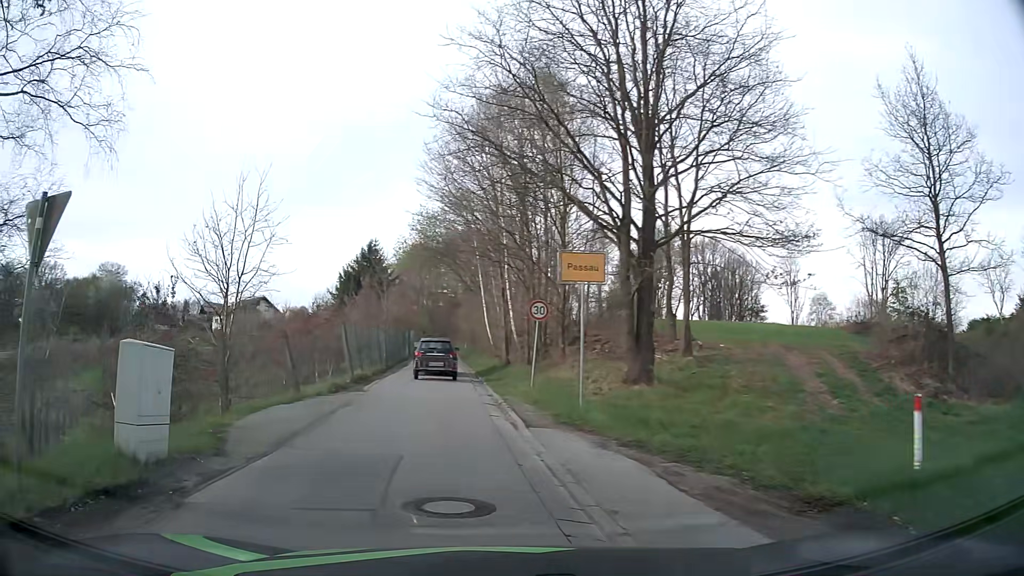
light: Day
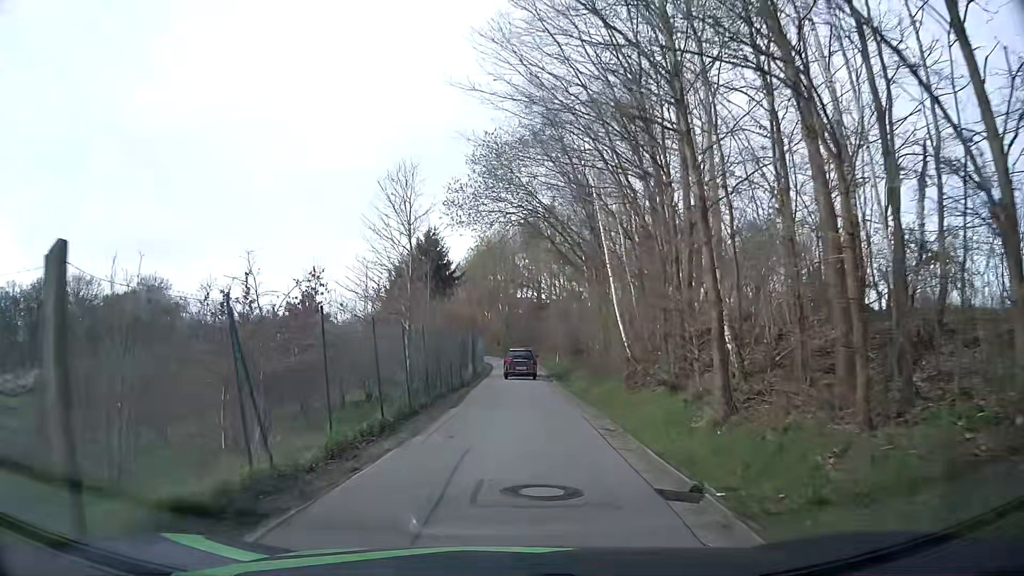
(-1.7, +19.1) m; -7°
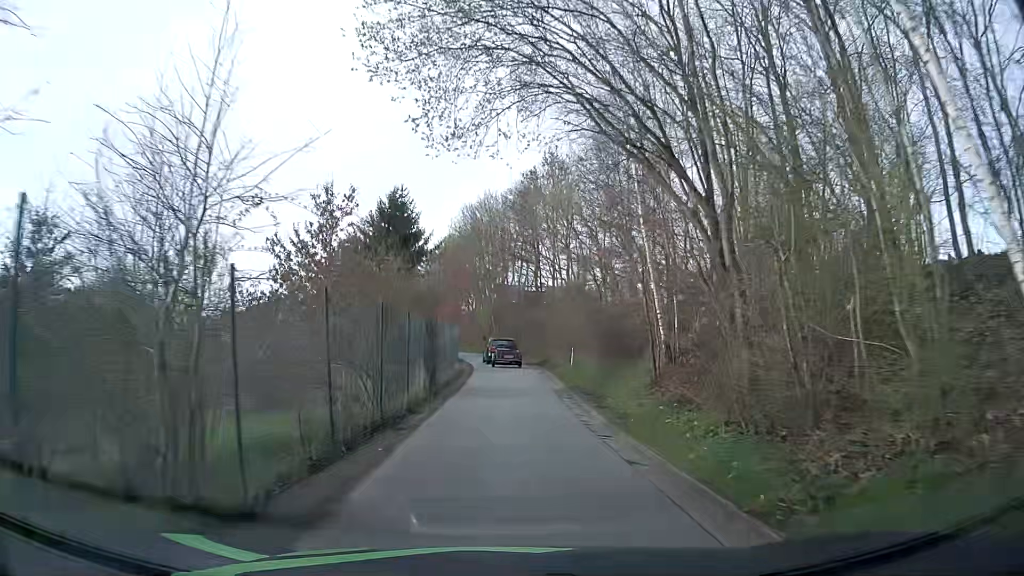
(+0.3, +15.7) m; +2°
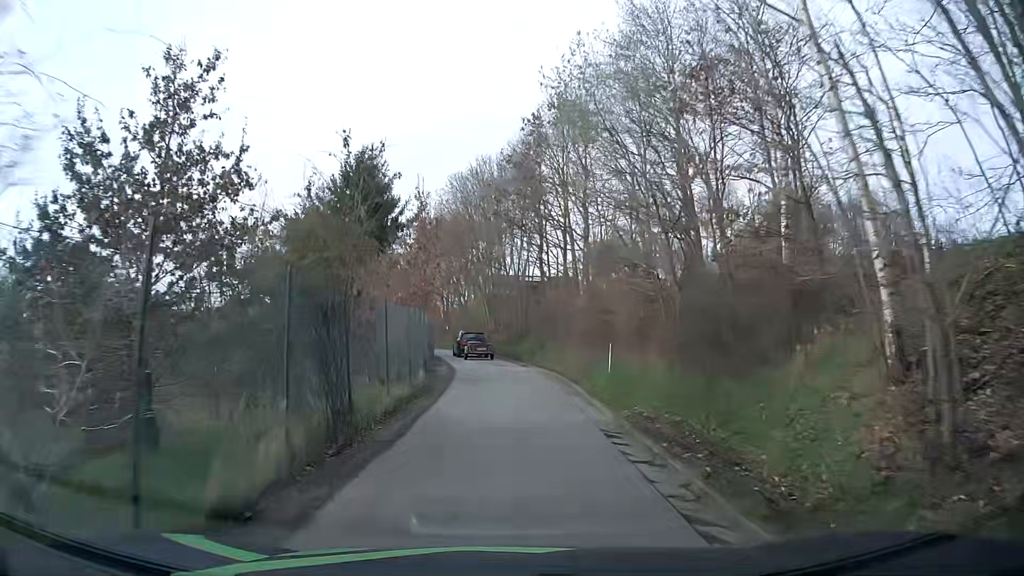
(0.0, +10.8) m; -1°
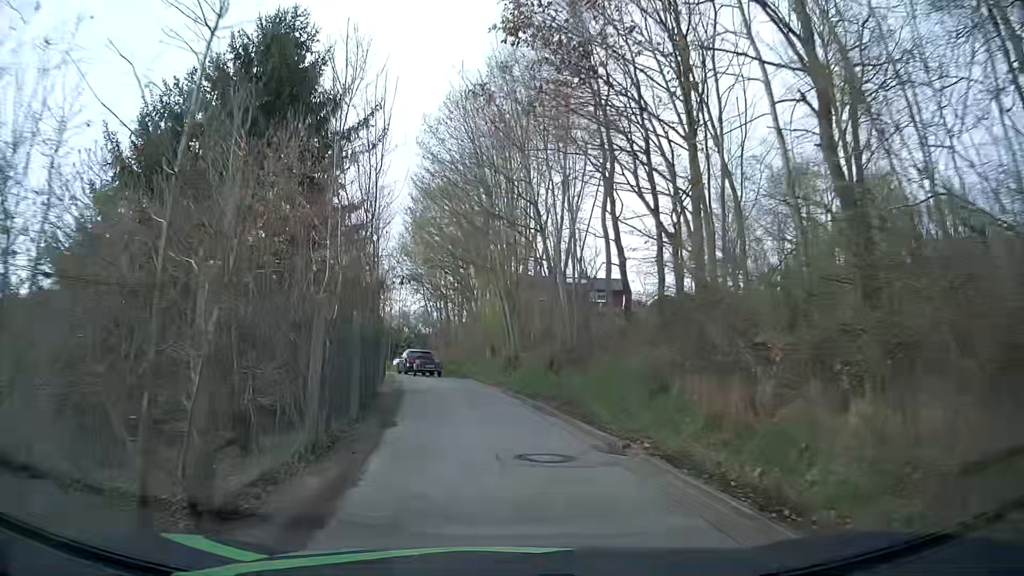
(-0.1, +20.8) m; -1°
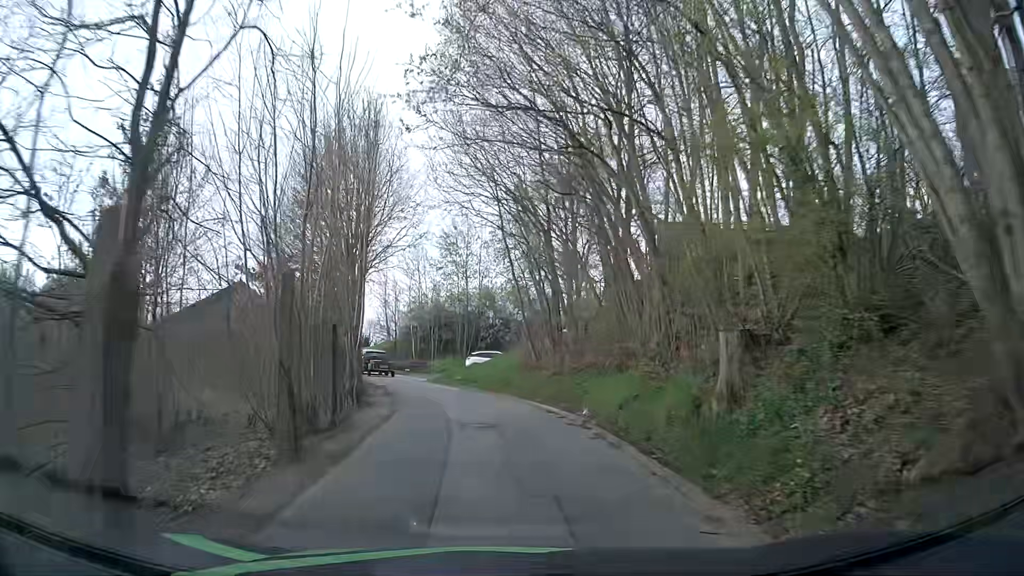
(-2.3, +26.2) m; -9°
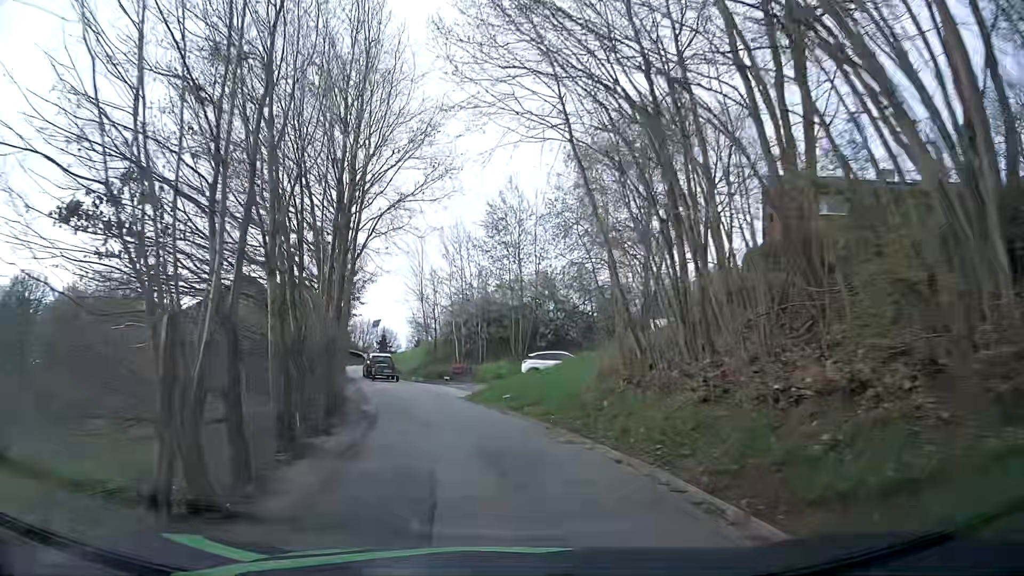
(-0.3, +10.9) m; -5°
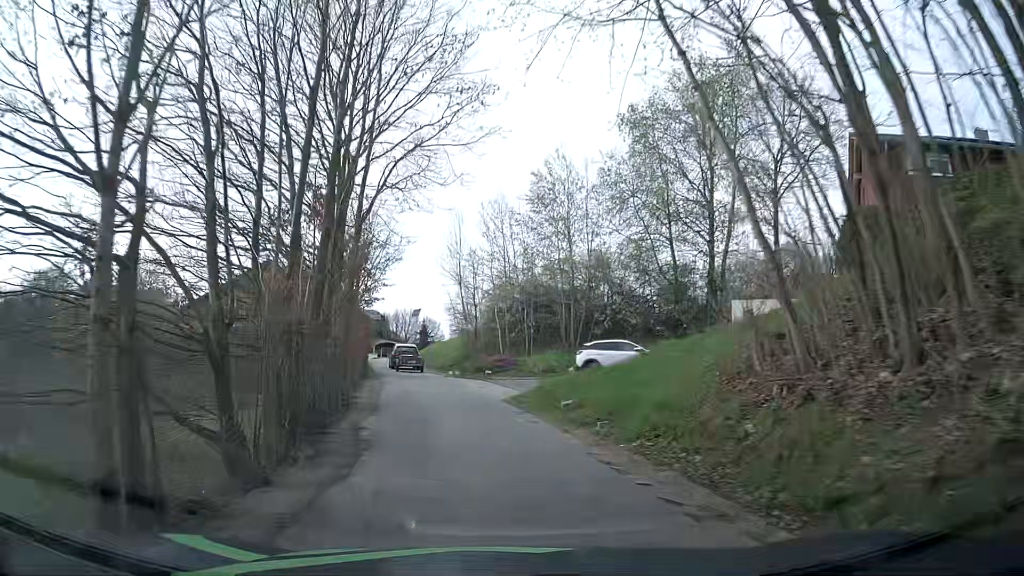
(-0.1, +5.4) m; -4°
(-1, +10) (-2, +20) (-4, +30) (-6, +40) (-8, +49) (-9, +59) (-11, +69) (-12, +79) (-12, +89) (-10, +99) m
